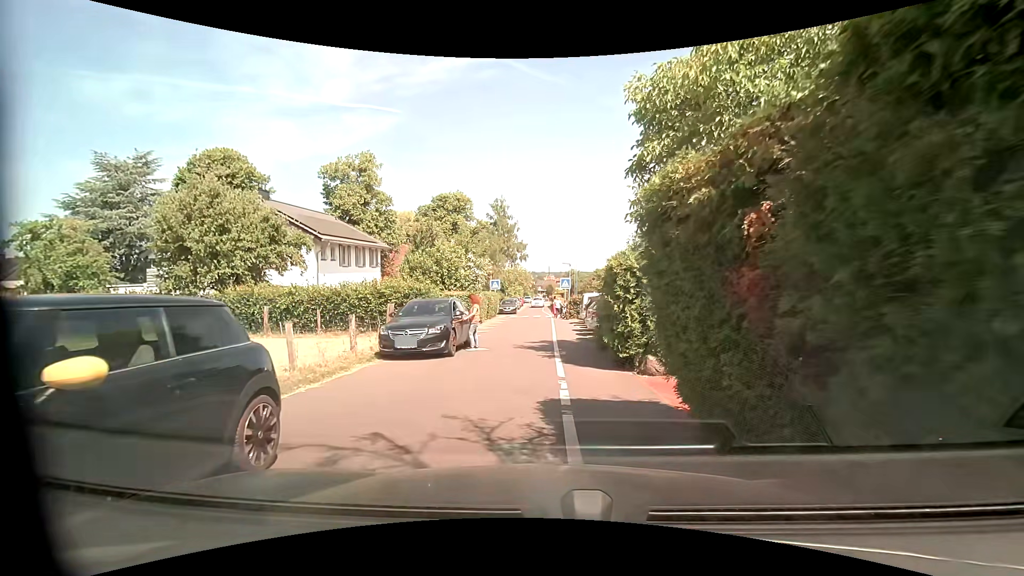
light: Day
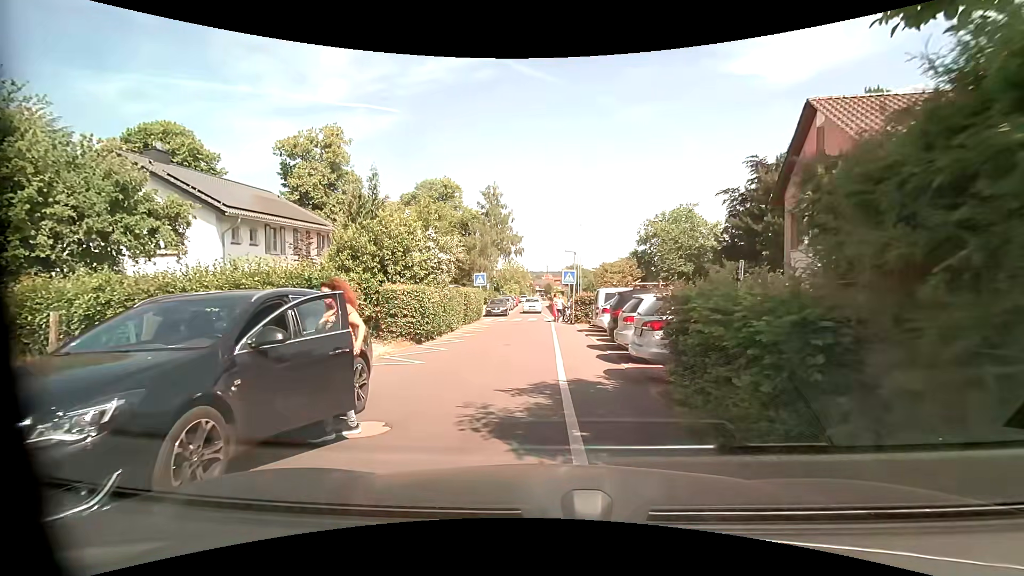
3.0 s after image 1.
(+0.2, +9.2) m; +1°
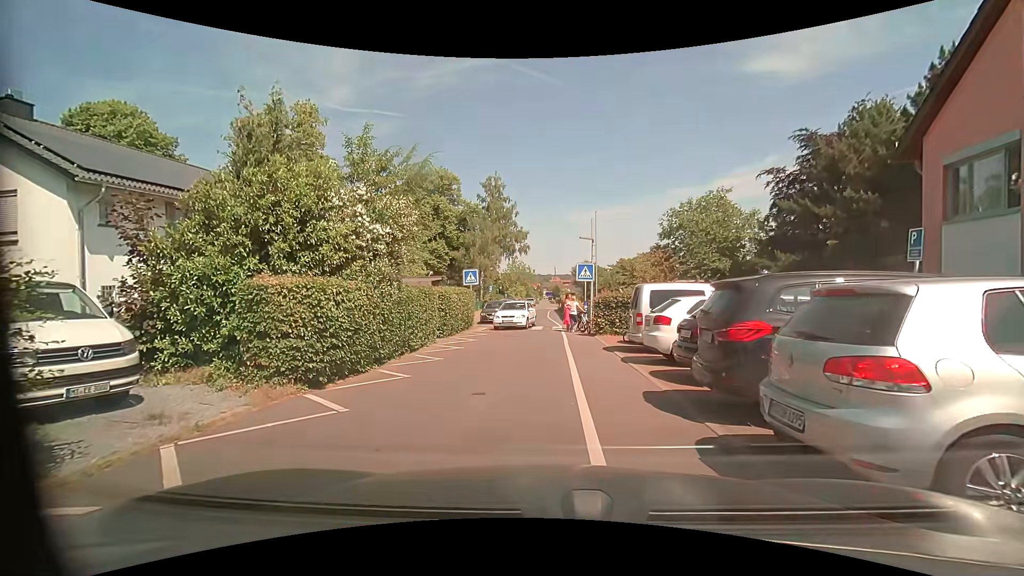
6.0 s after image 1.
(0.0, +7.5) m; -1°
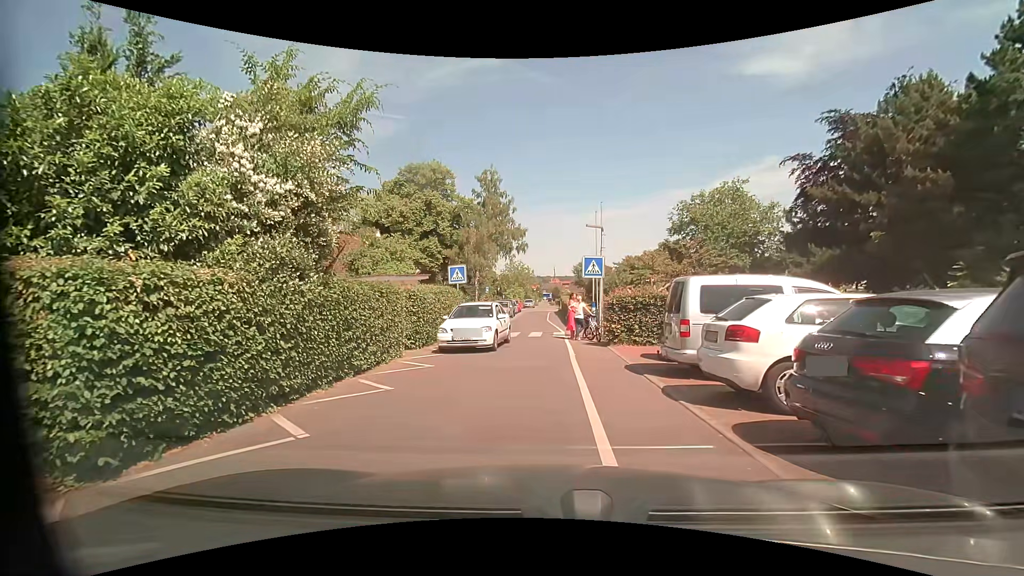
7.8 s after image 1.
(0.0, +4.1) m; +1°
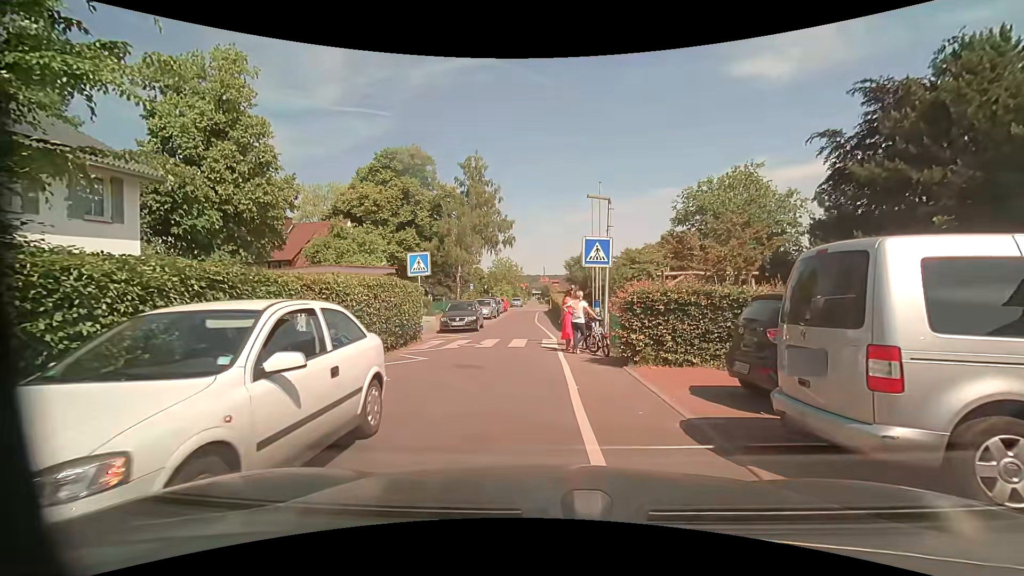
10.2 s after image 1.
(0.0, +5.3) m; 0°
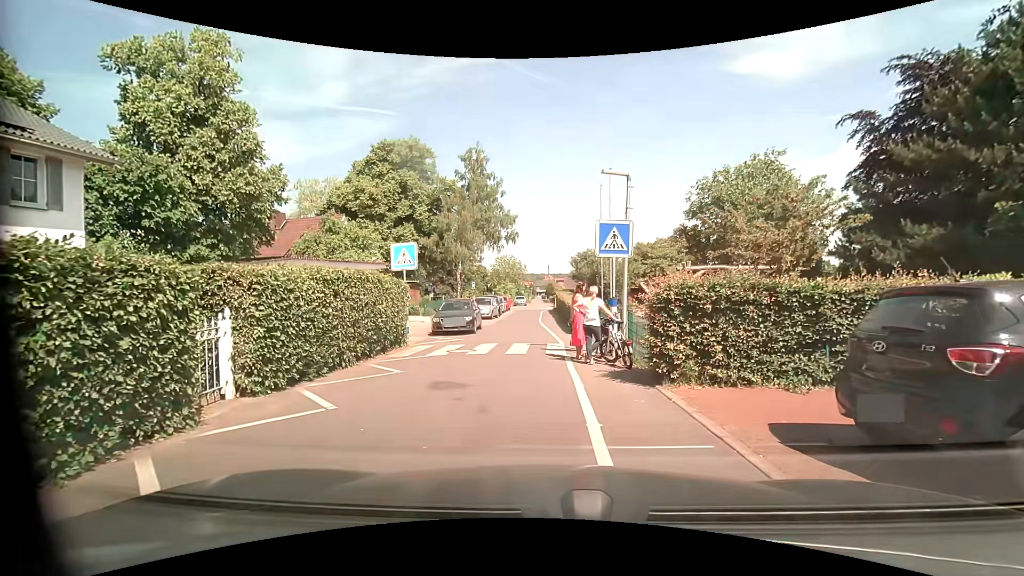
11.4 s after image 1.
(0.0, +2.5) m; -1°
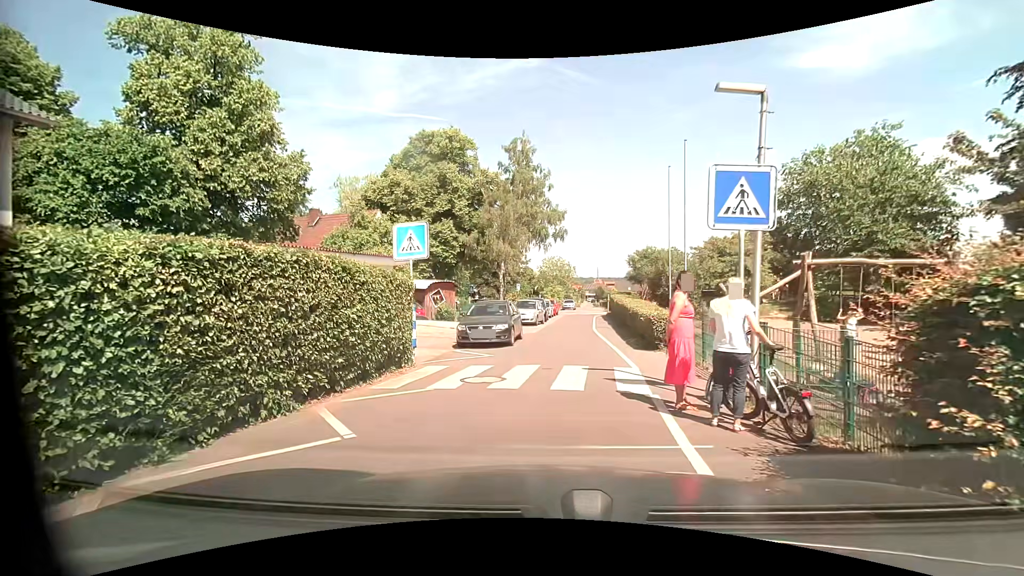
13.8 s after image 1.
(-0.1, +4.7) m; -4°
